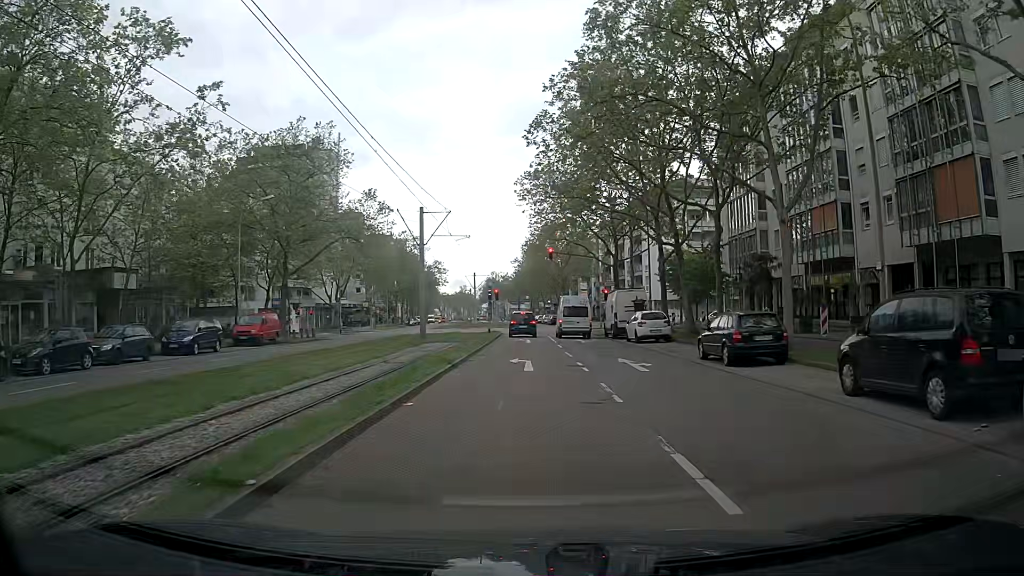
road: tertiary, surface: asphalt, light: Day
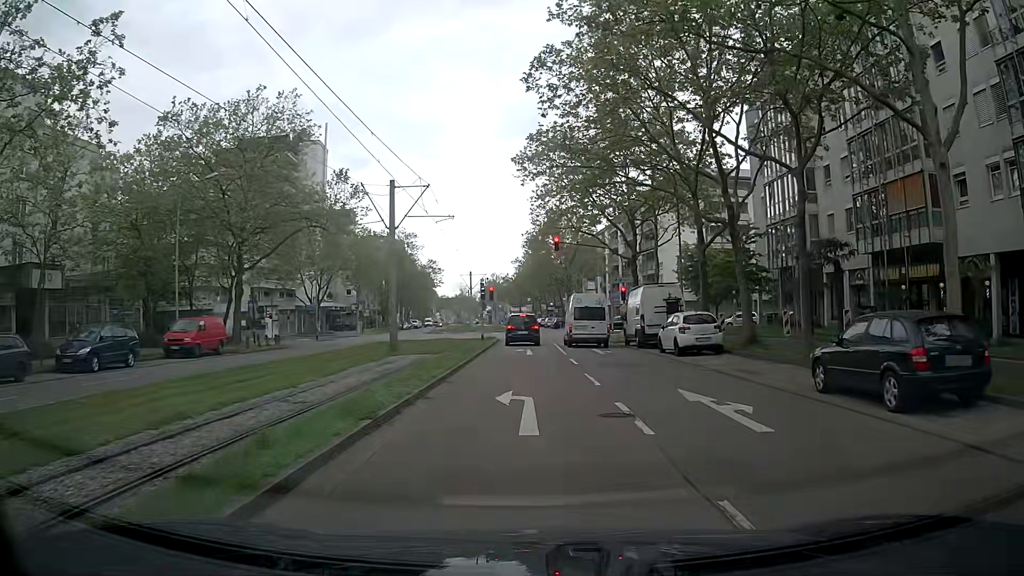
(-0.1, +8.4) m; -2°
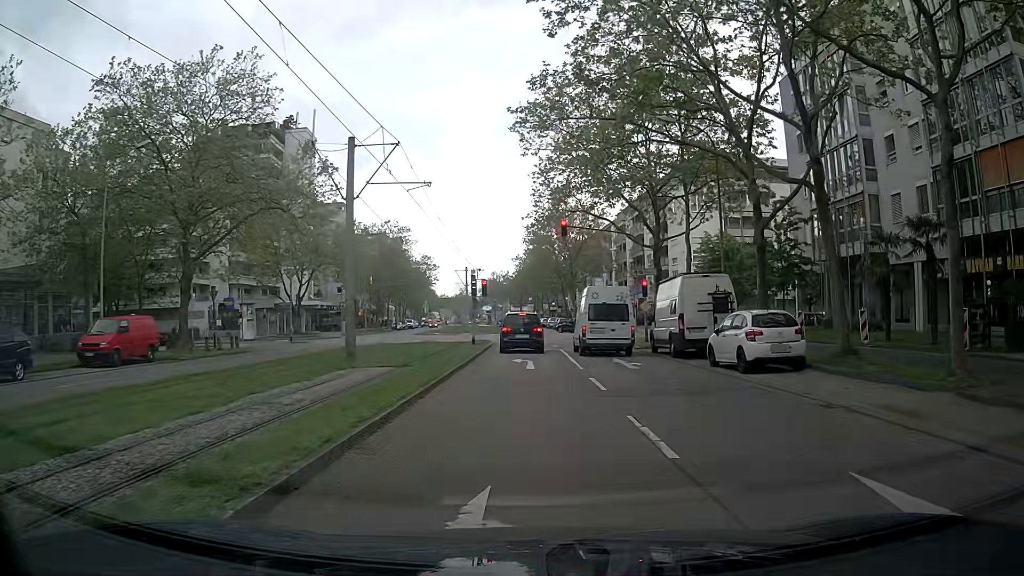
(+0.1, +7.2) m; +1°
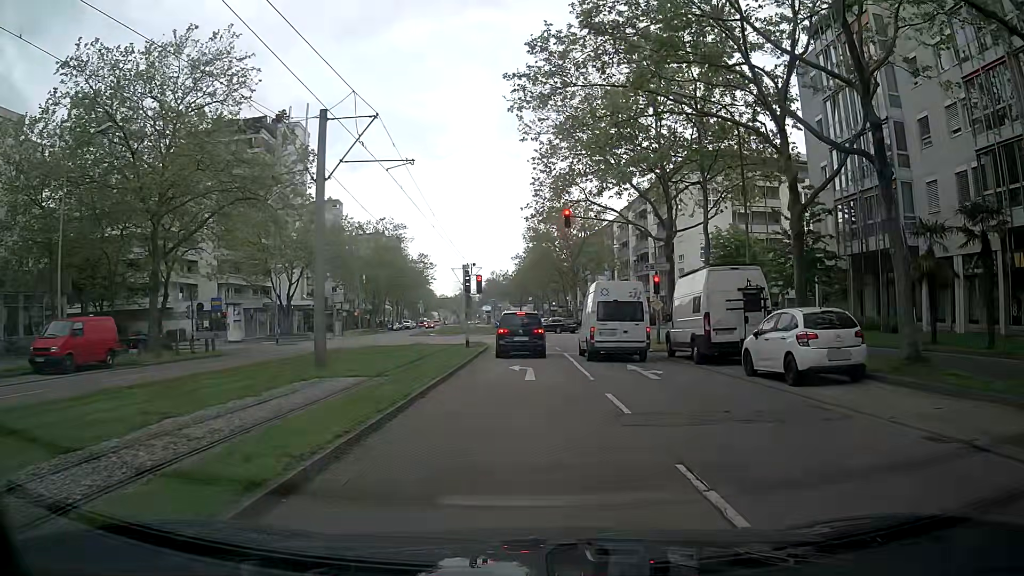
(0.0, +3.2) m; 0°
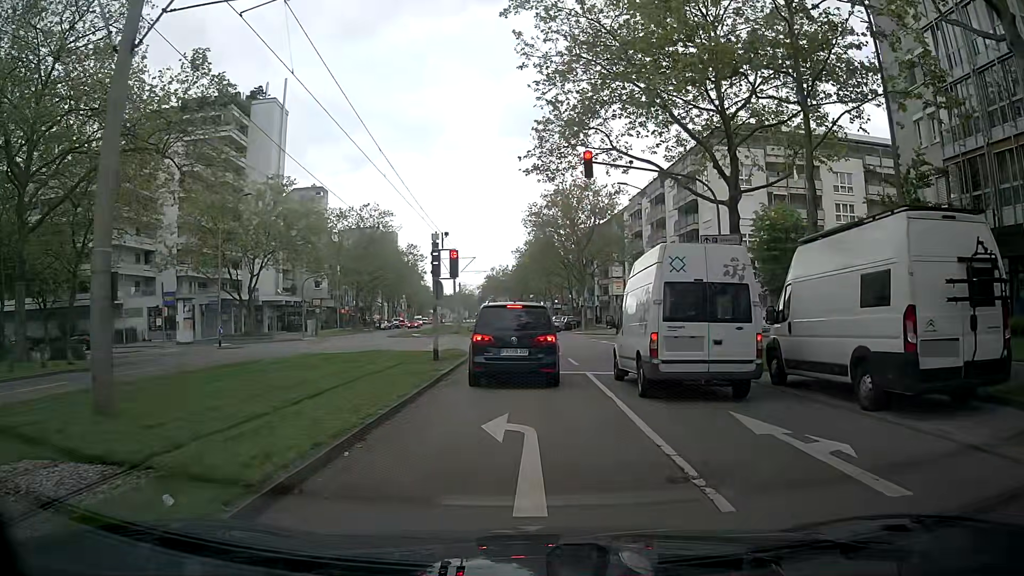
(0.0, +10.3) m; 0°
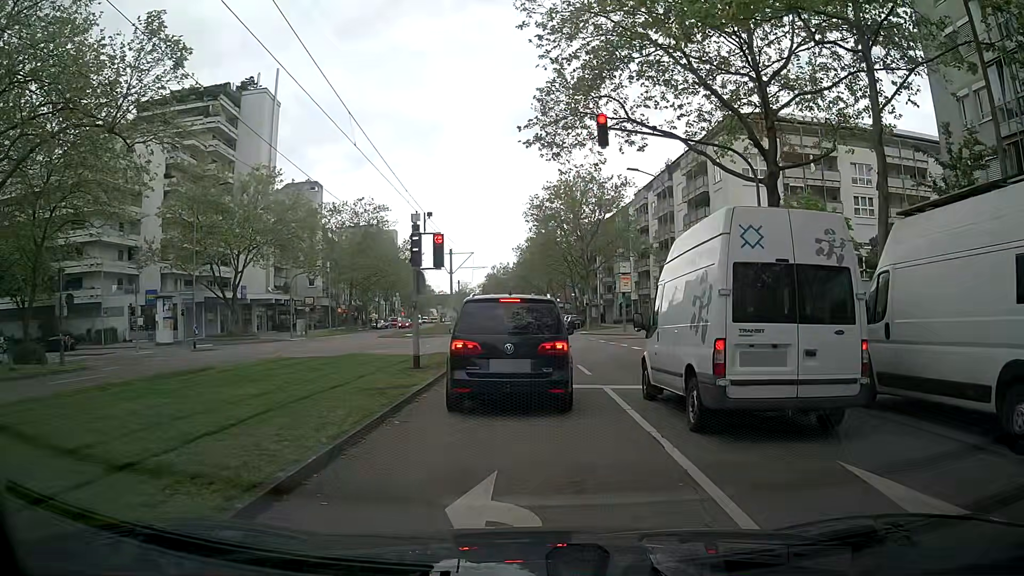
(-0.1, +3.6) m; +1°
